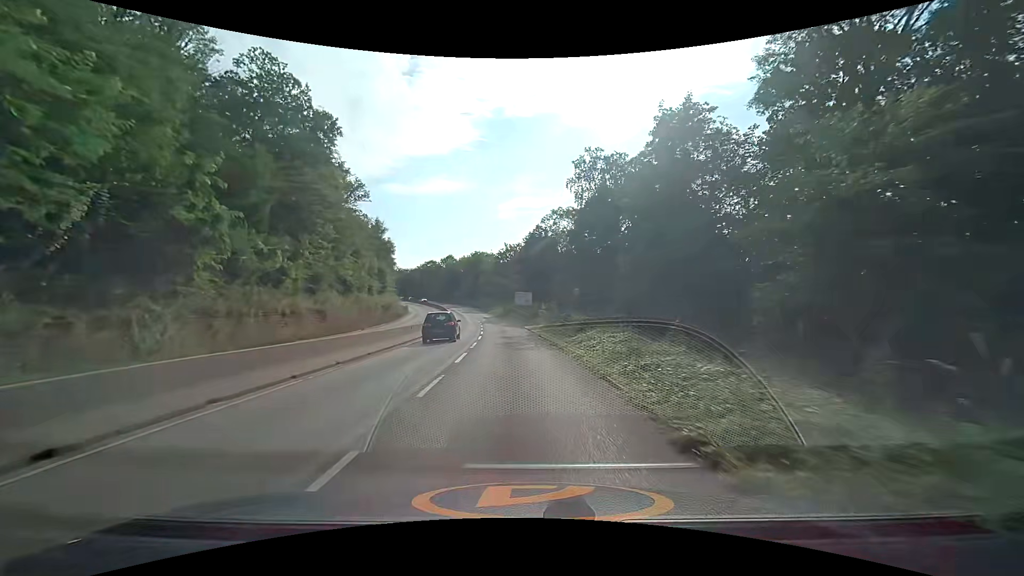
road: trunk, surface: asphalt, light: Day
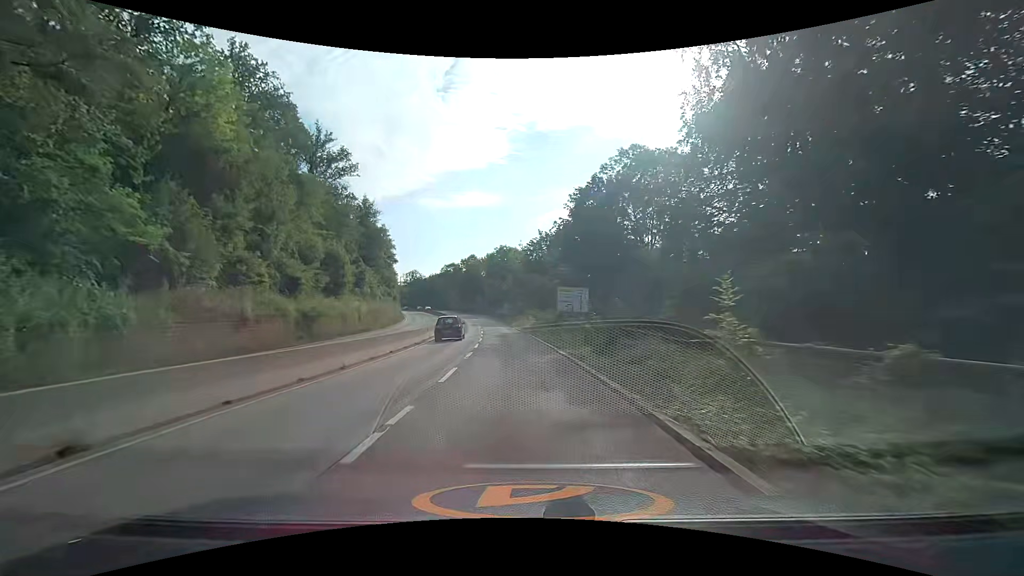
(-1.3, +33.5) m; -4°
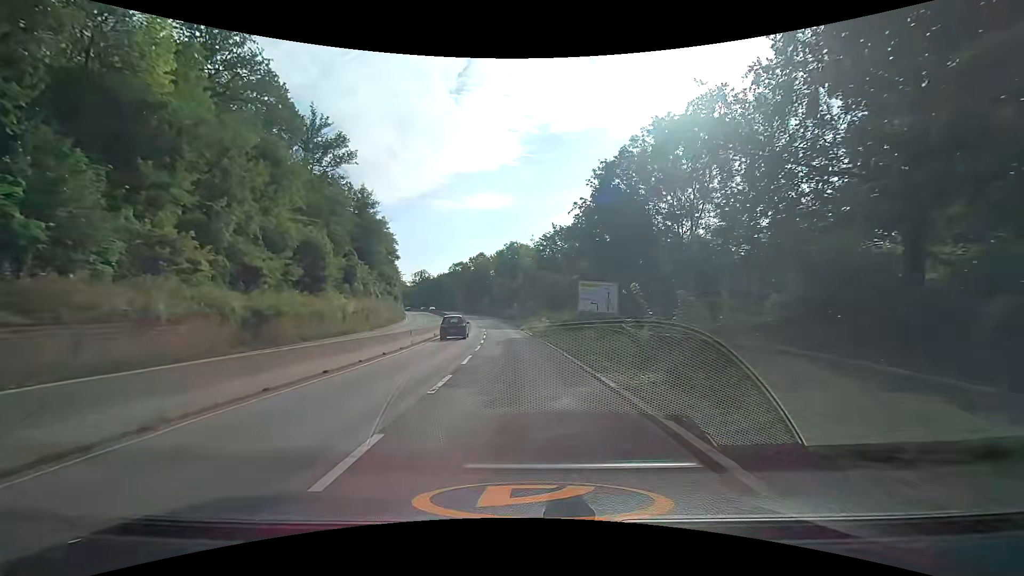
(-0.1, +8.1) m; -1°
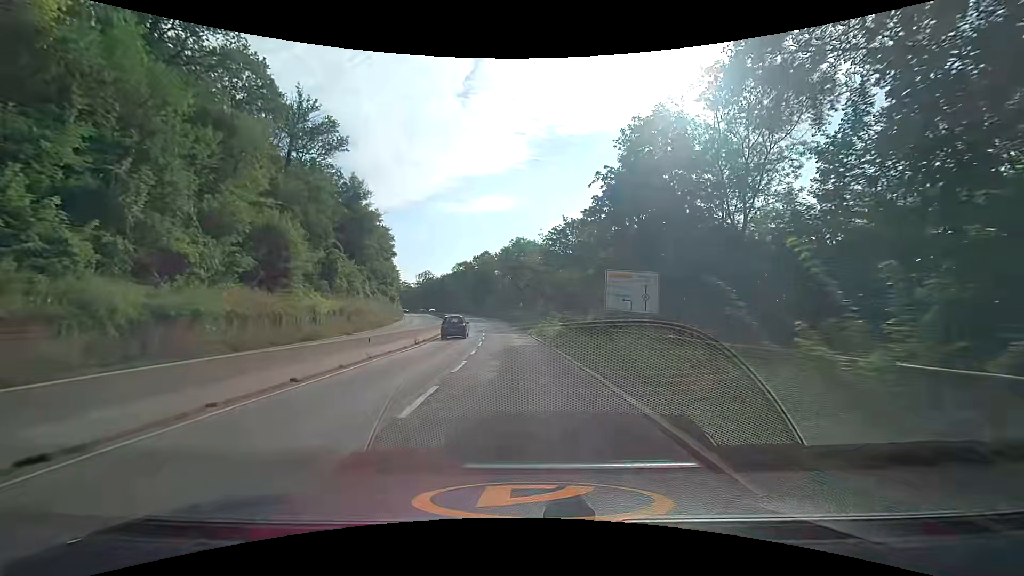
(-0.1, +8.2) m; -1°
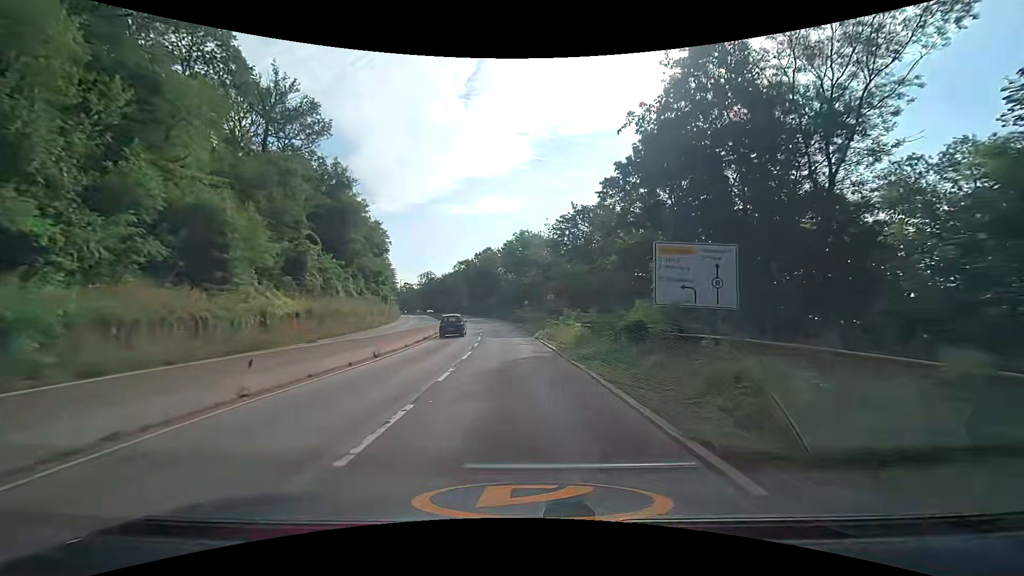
(0.0, +8.2) m; -1°
